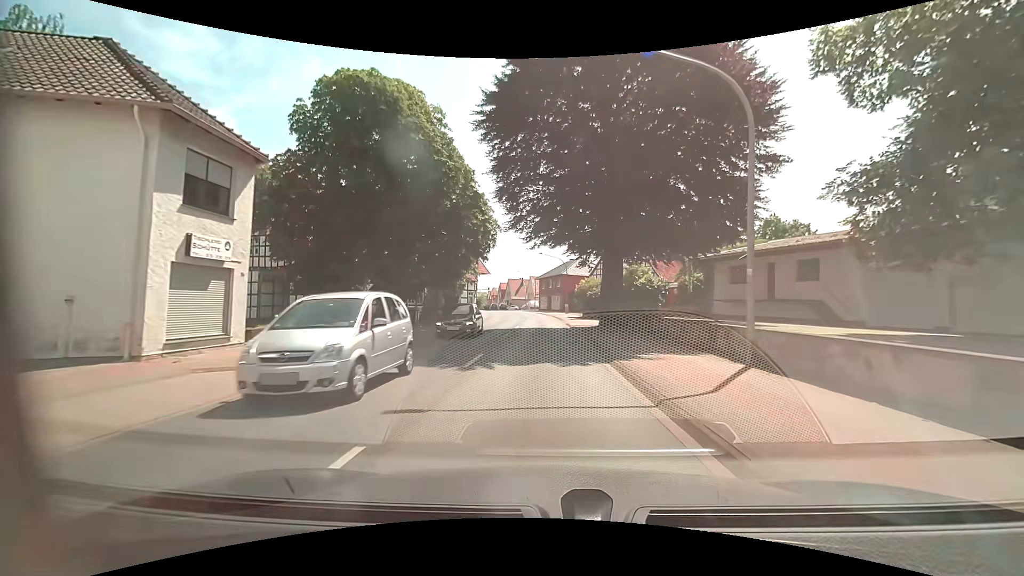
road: primary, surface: asphalt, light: Day
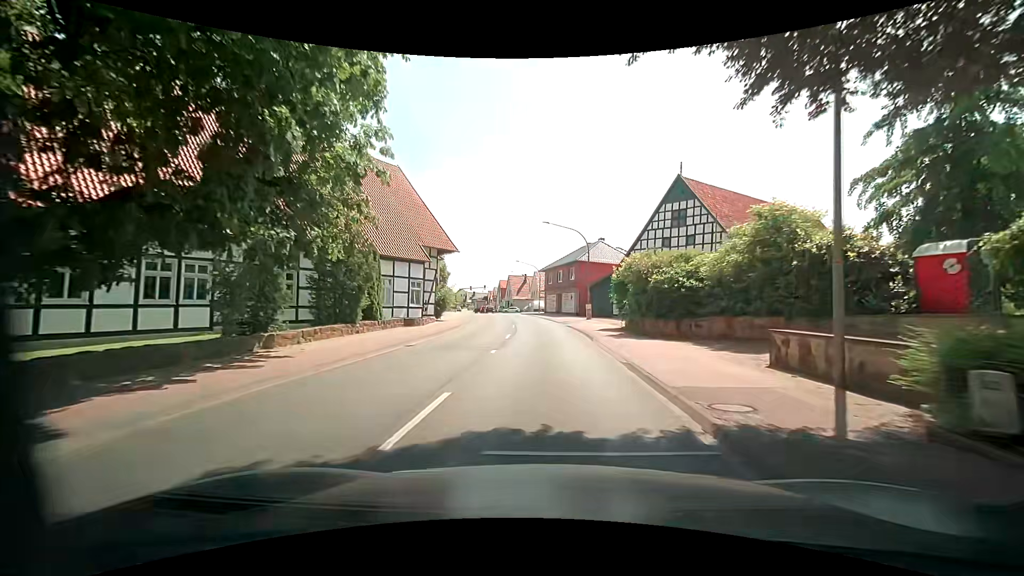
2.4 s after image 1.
(0.0, +24.8) m; -1°
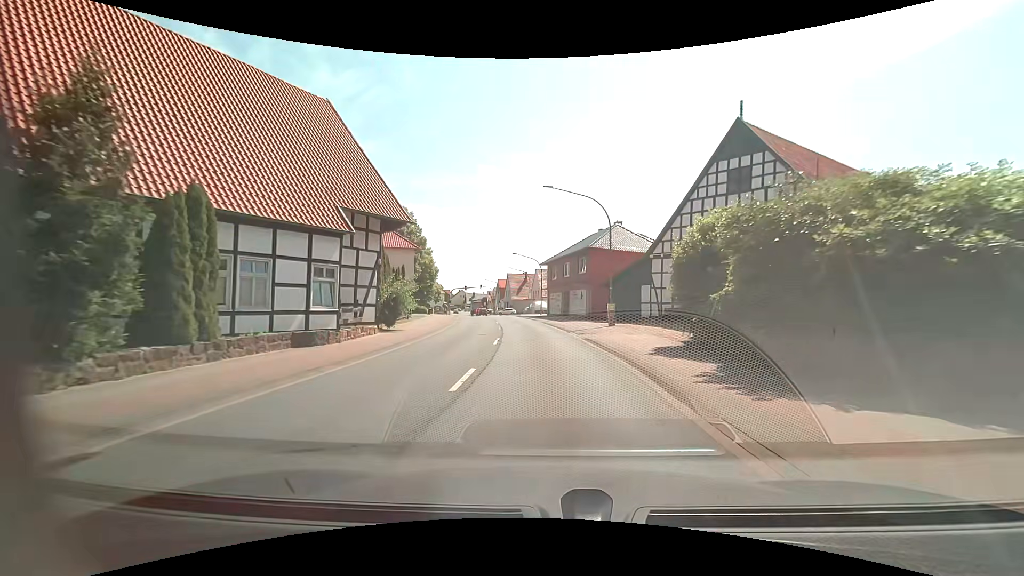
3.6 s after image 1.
(+0.1, +12.2) m; 0°
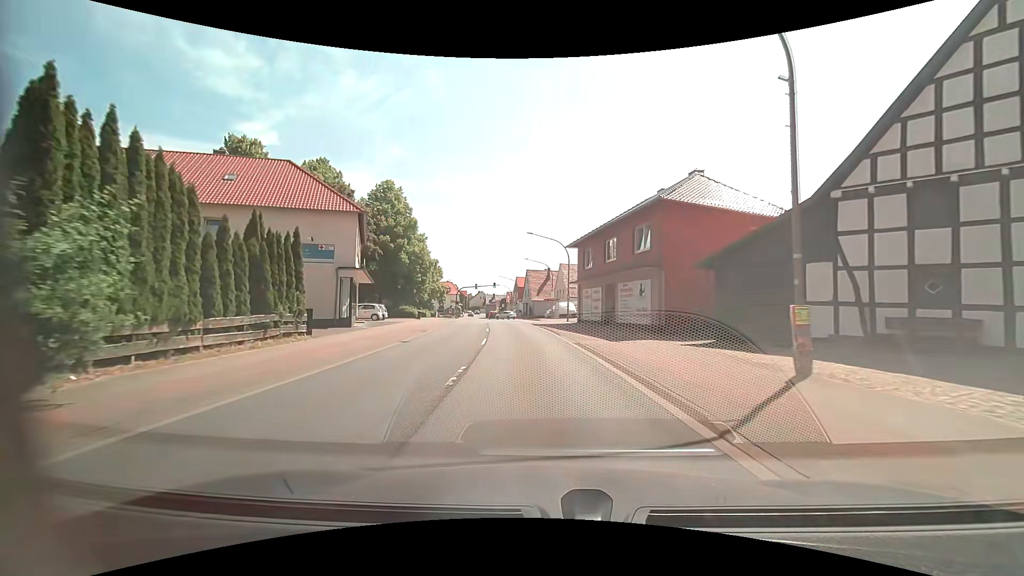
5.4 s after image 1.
(-0.2, +18.8) m; -3°
(0, +10) (-1, +20) (-2, +30) (-3, +40) (-4, +50) (-5, +60) (-6, +70) (-8, +80) (-9, +90) (-10, +99) m
